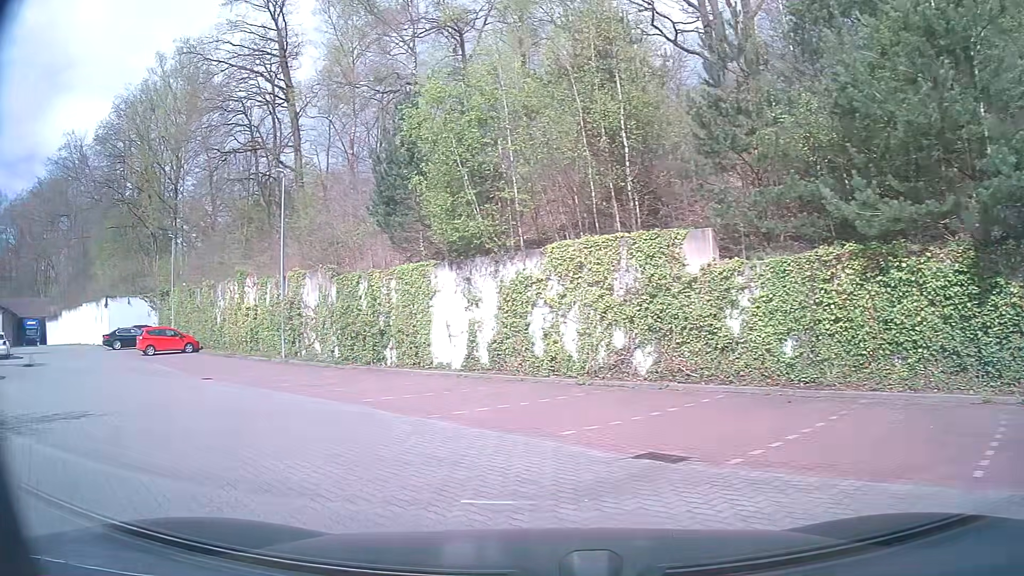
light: Day
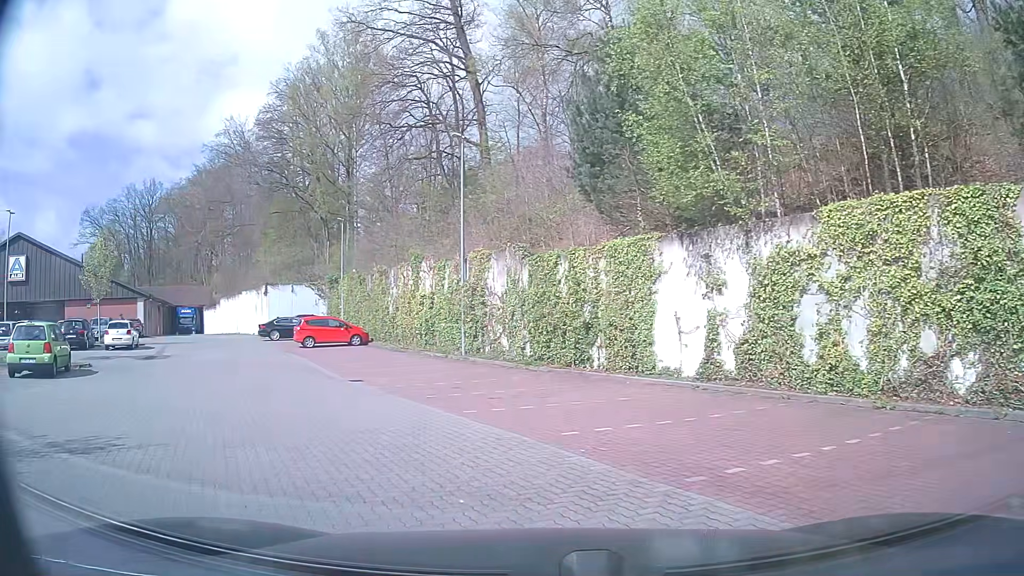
(-0.8, +4.5) m; -18°
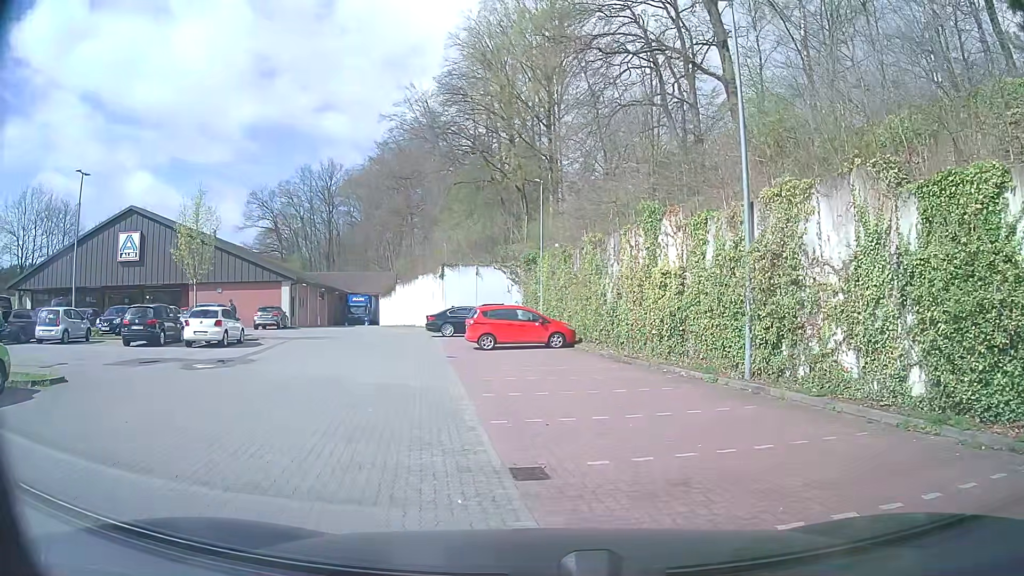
(-2.0, +10.6) m; -17°
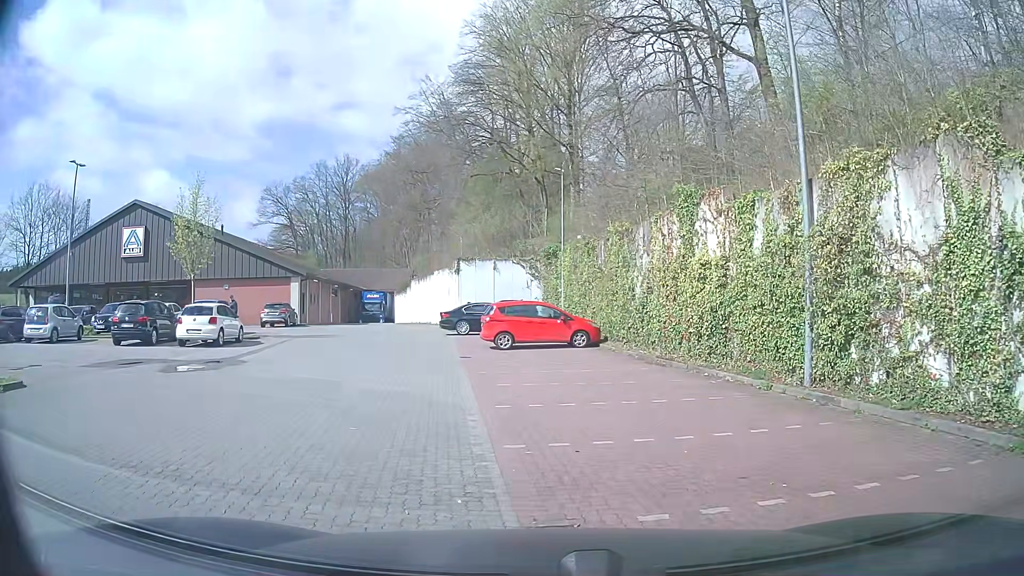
(-0.1, +2.0) m; -3°
